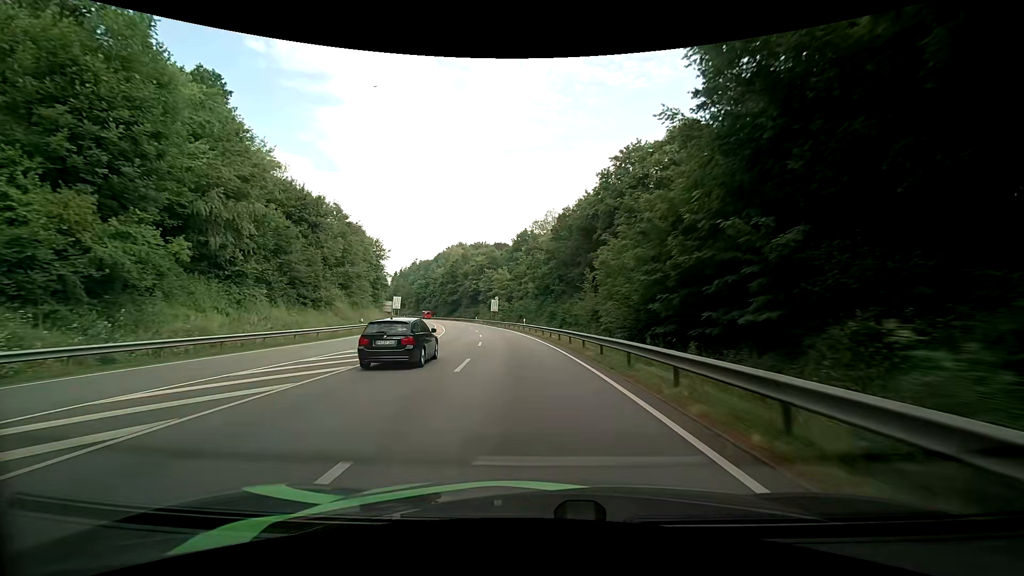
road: primary_link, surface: asphalt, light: Day
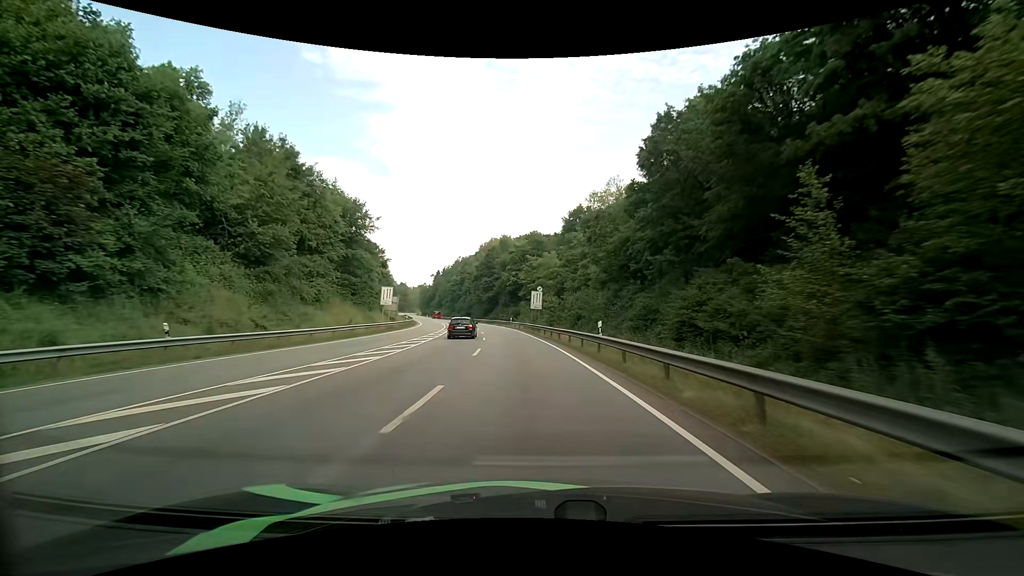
(-2.0, +31.3) m; -6°
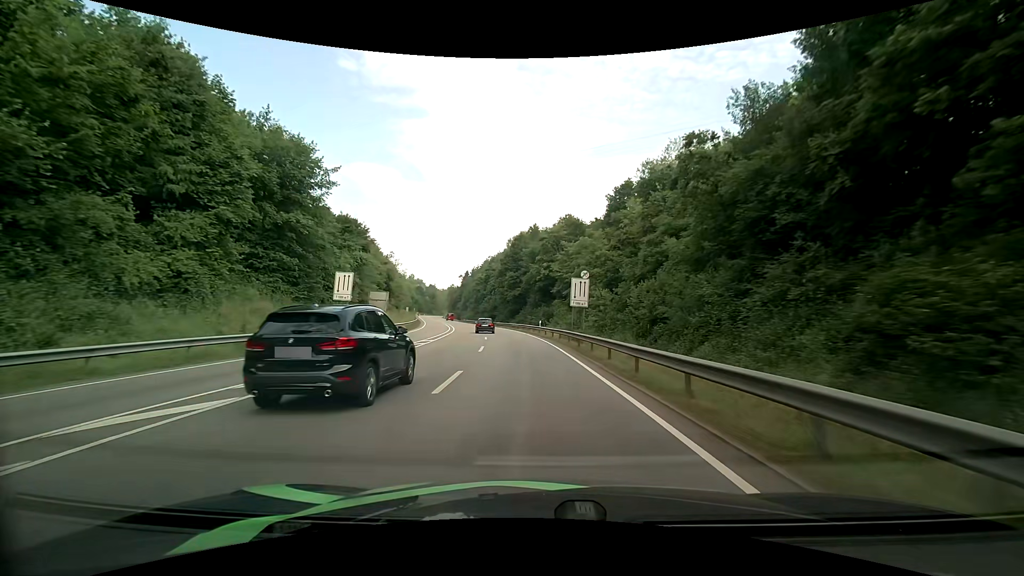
(-0.7, +21.3) m; -4°
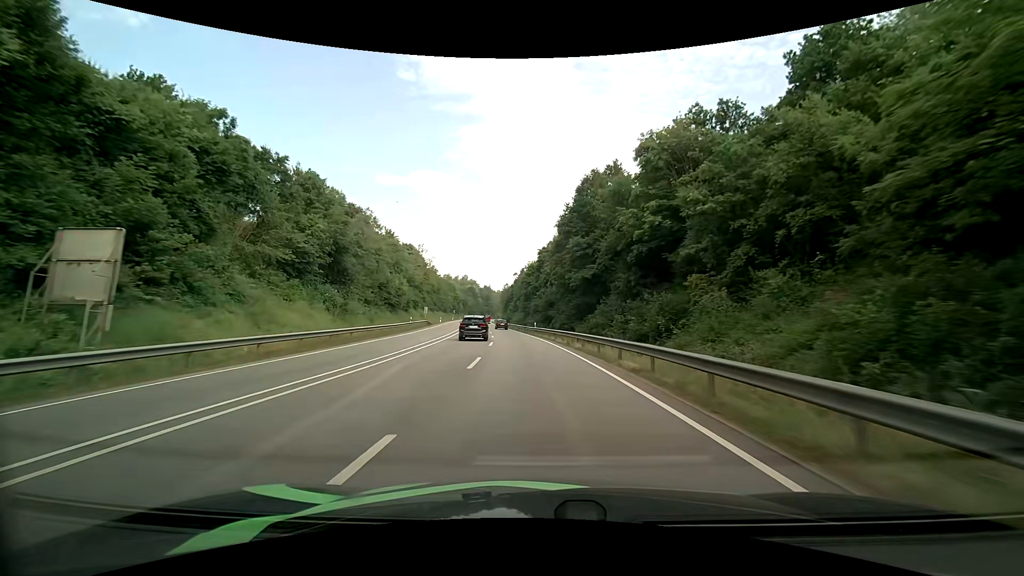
(-2.7, +44.0) m; -7°
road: primary
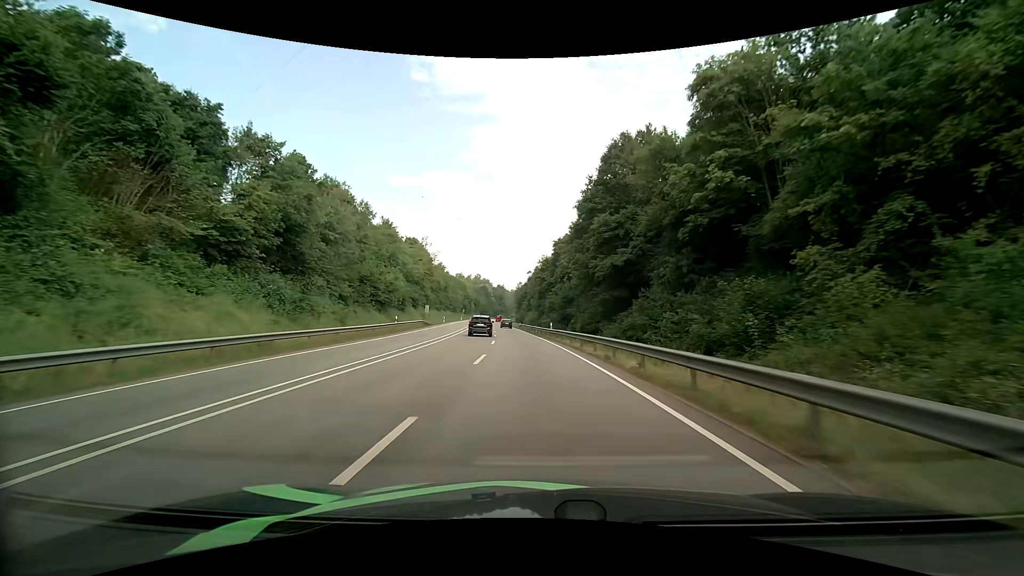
(-0.2, +11.3) m; -2°
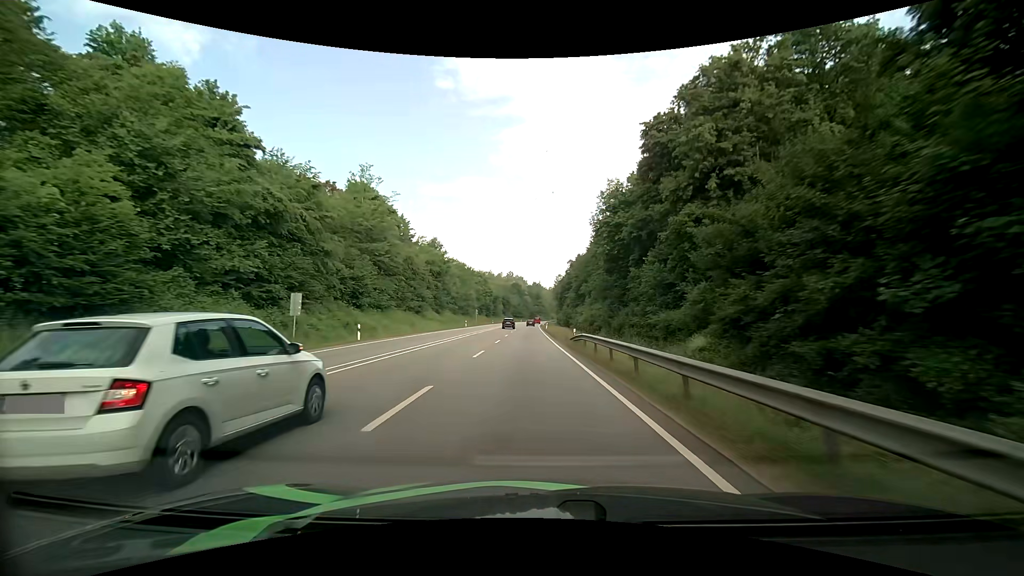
(-2.7, +57.6) m; -4°
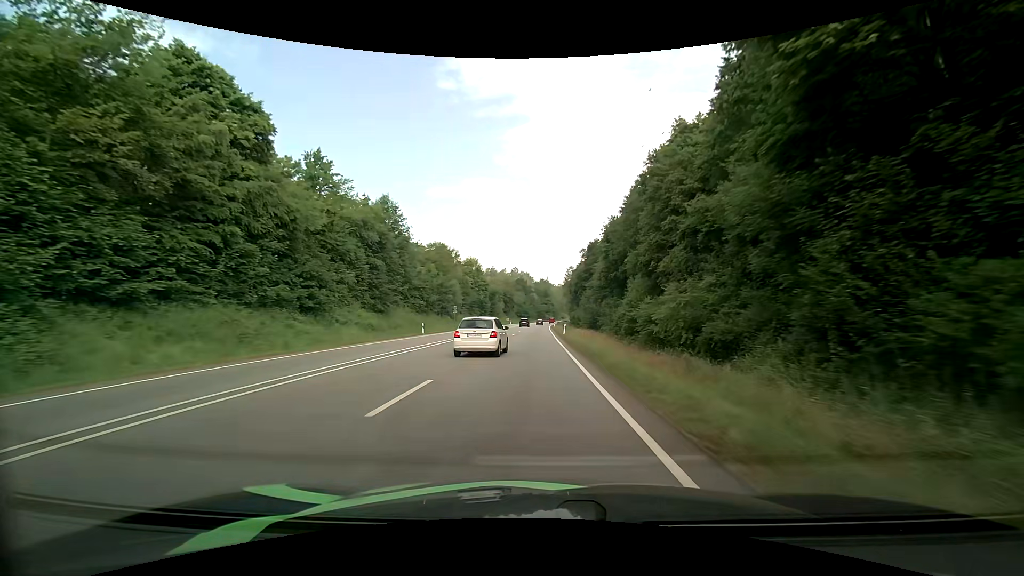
(-0.3, +35.7) m; -1°
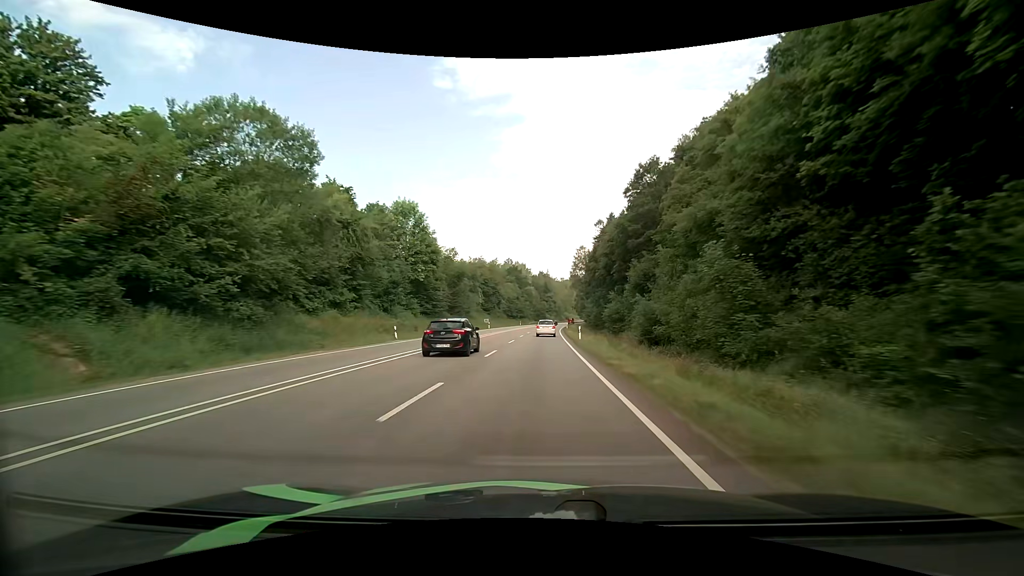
(-0.1, +61.2) m; 0°
(0, +10) (0, +20) (0, +30) (0, +40) (0, +50) (+1, +60) (+1, +70) (+1, +80) (+2, +90) (+2, +100) m
